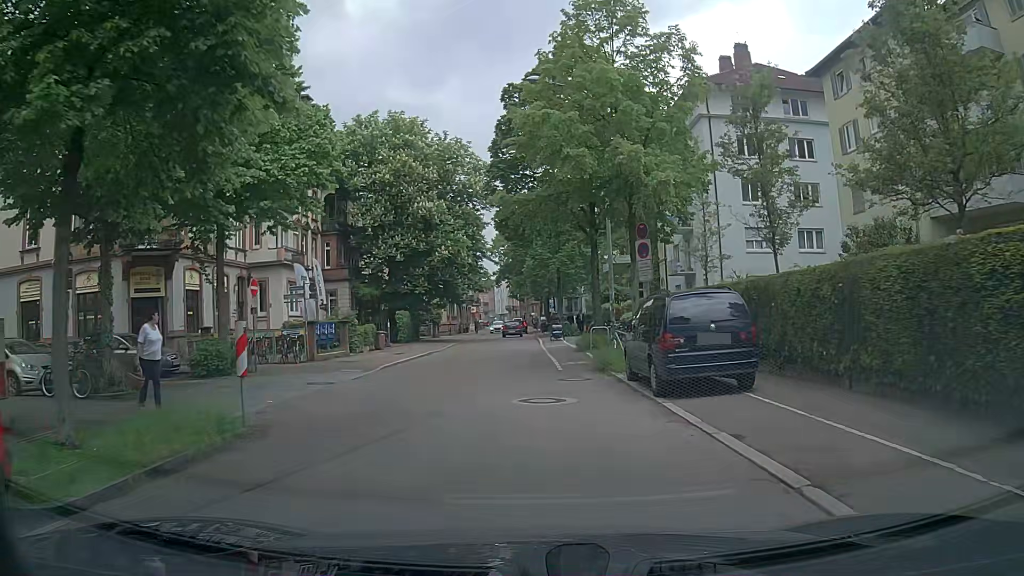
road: unclassified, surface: asphalt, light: Day
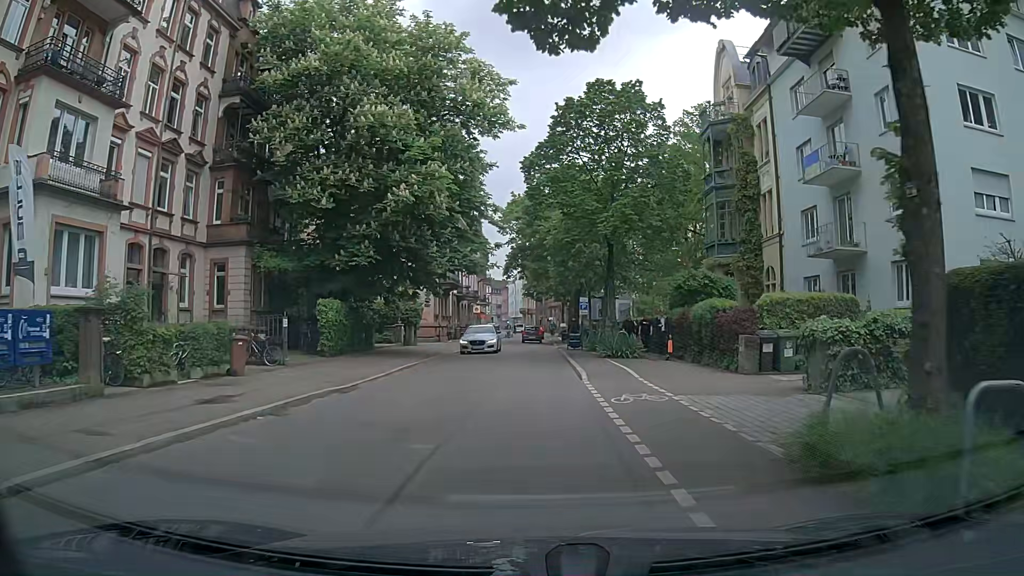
(-0.2, +21.3) m; -3°
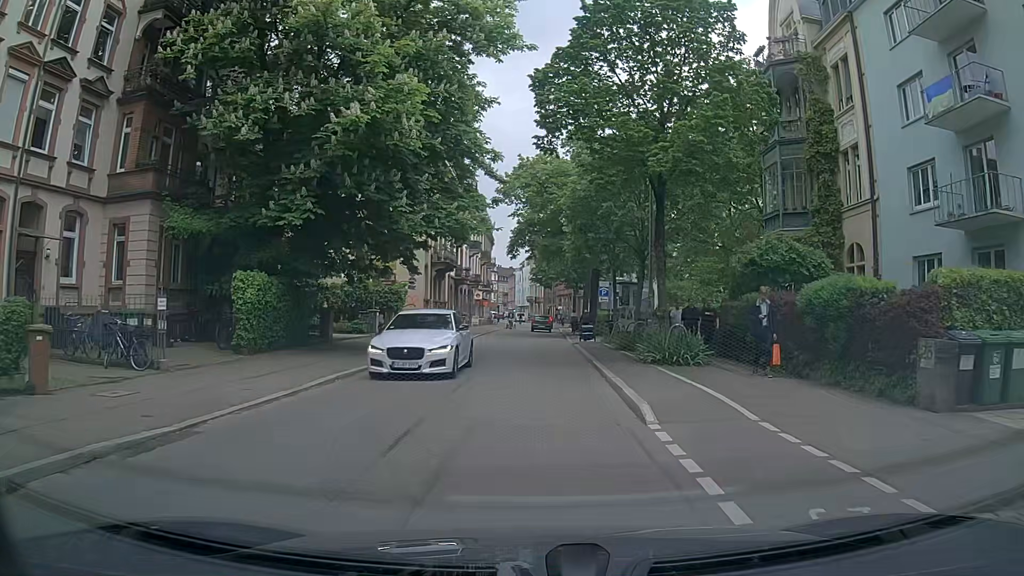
(+0.3, +8.6) m; 0°
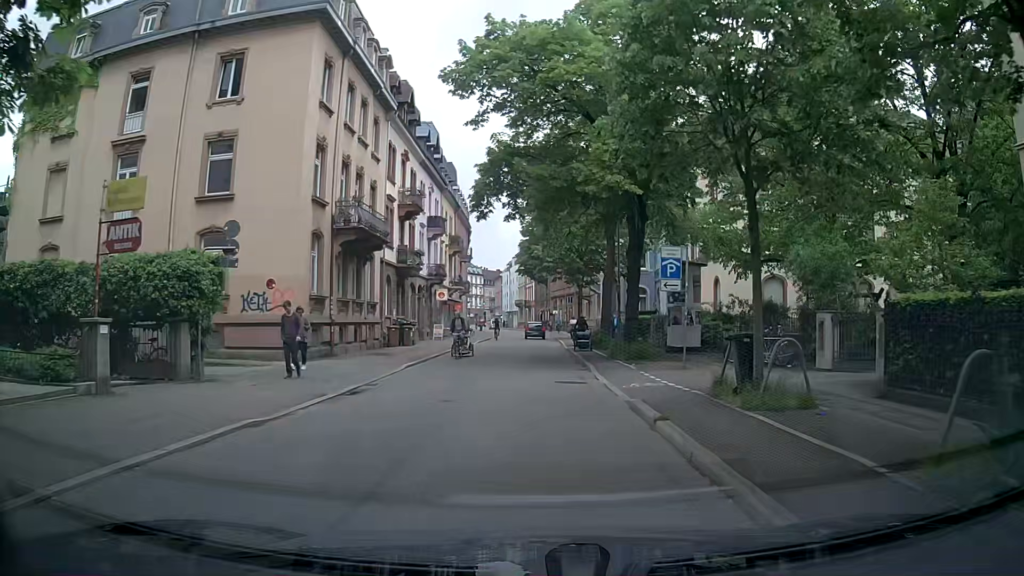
(+0.7, +21.6) m; +1°
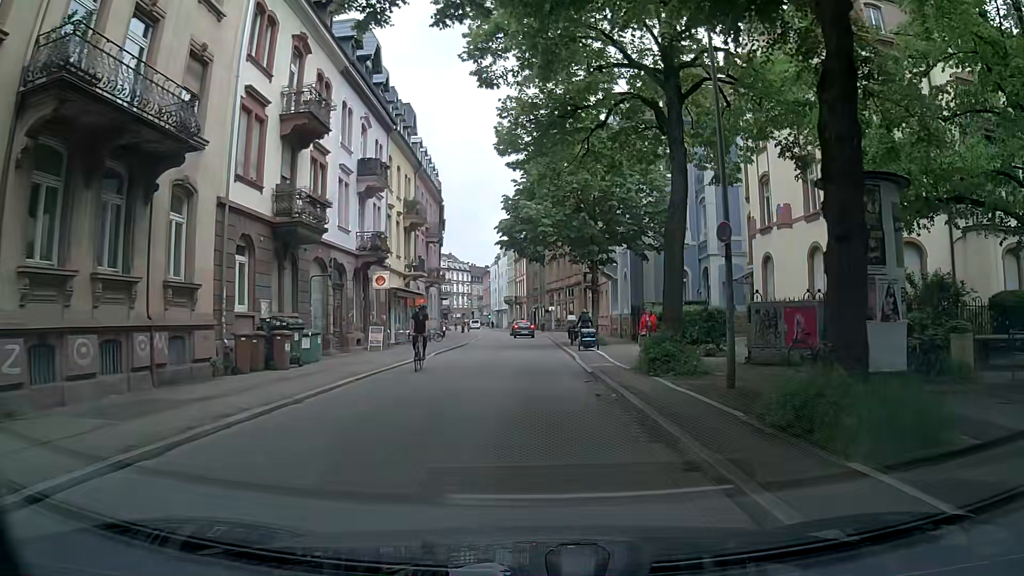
(+0.5, +17.5) m; +3°
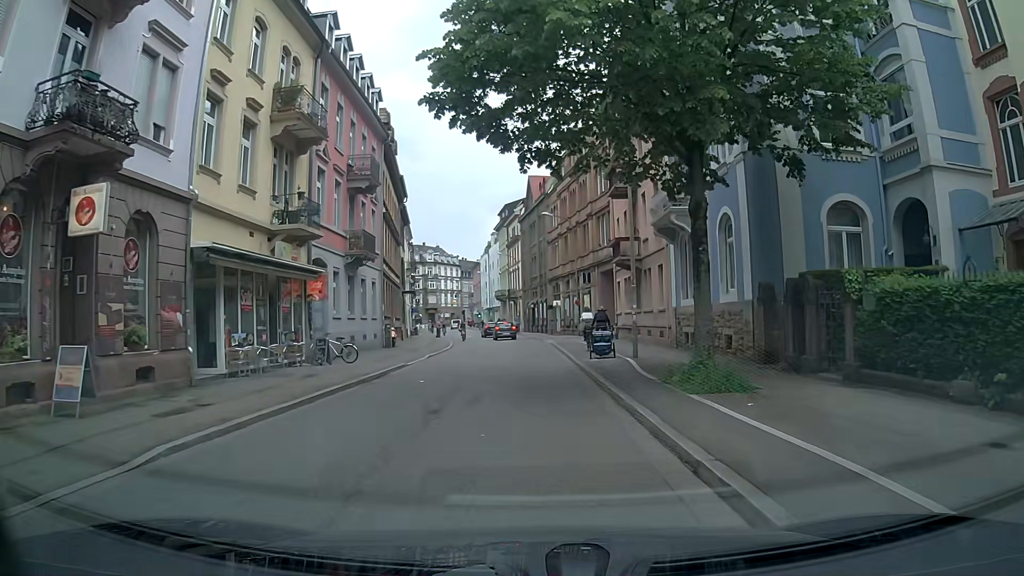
(-0.7, +22.0) m; -2°
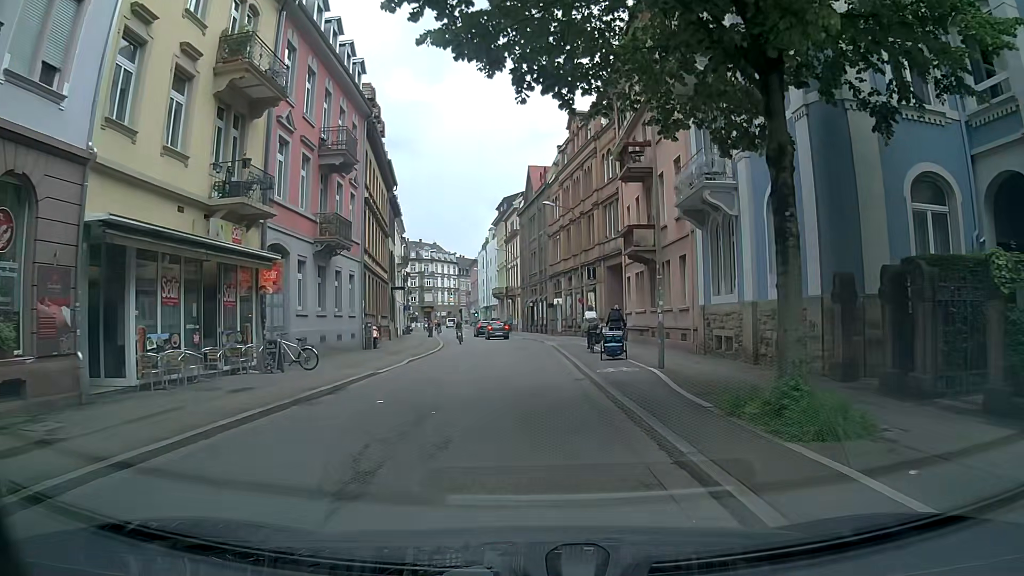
(+0.1, +4.4) m; 0°
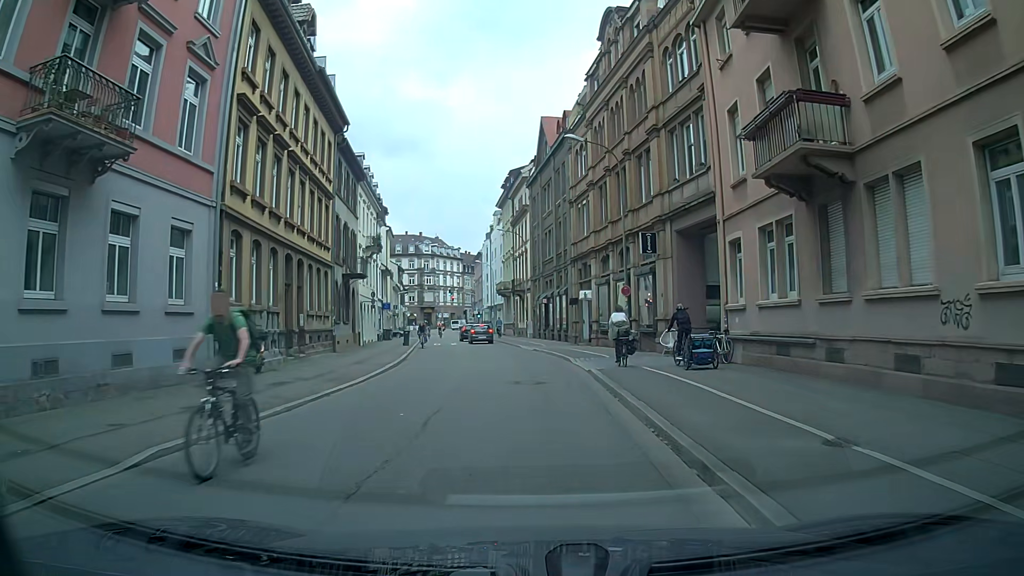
(-0.1, +17.3) m; 0°
